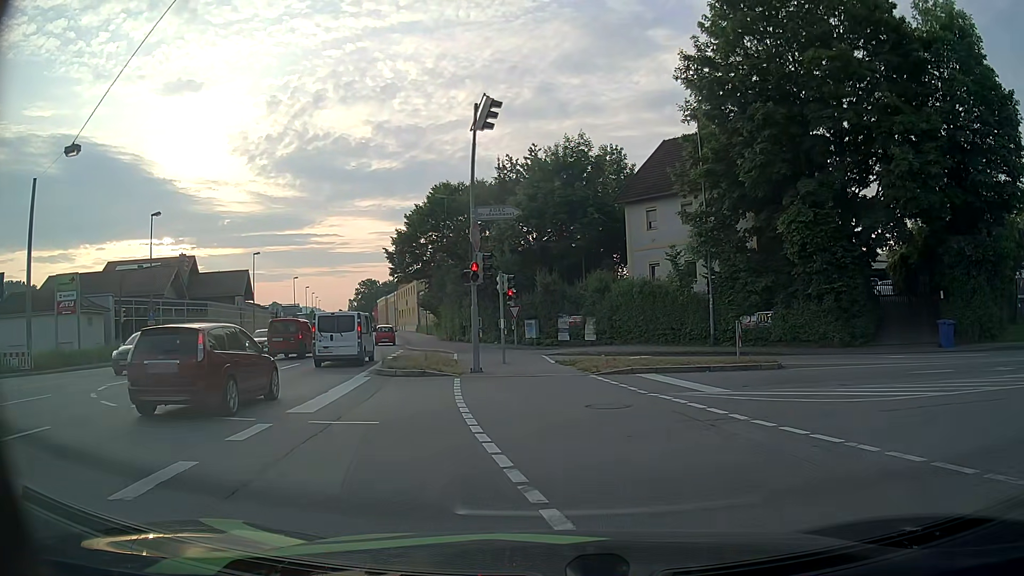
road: primary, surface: asphalt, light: Day
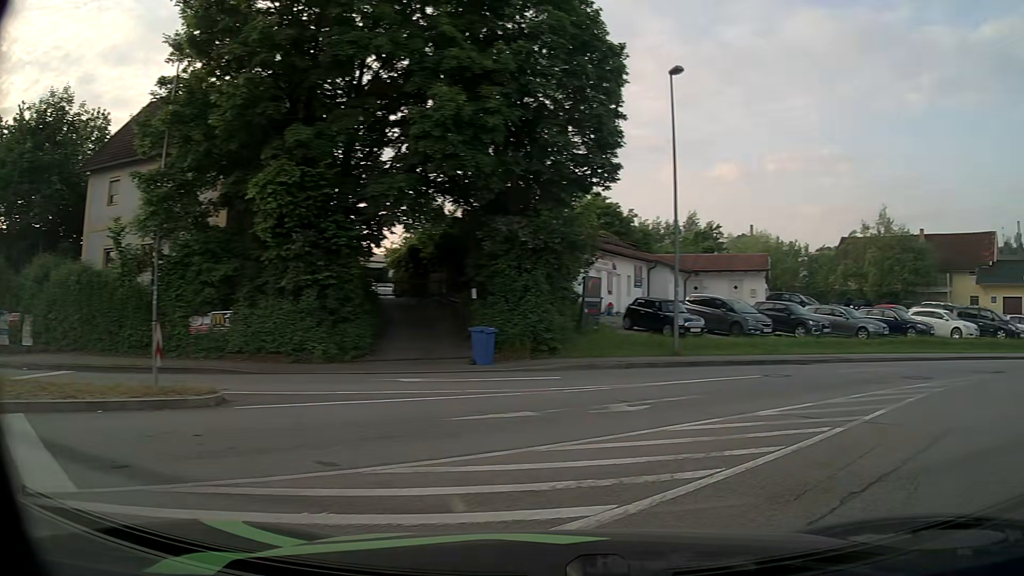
(+2.3, +7.8) m; +45°
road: tertiary
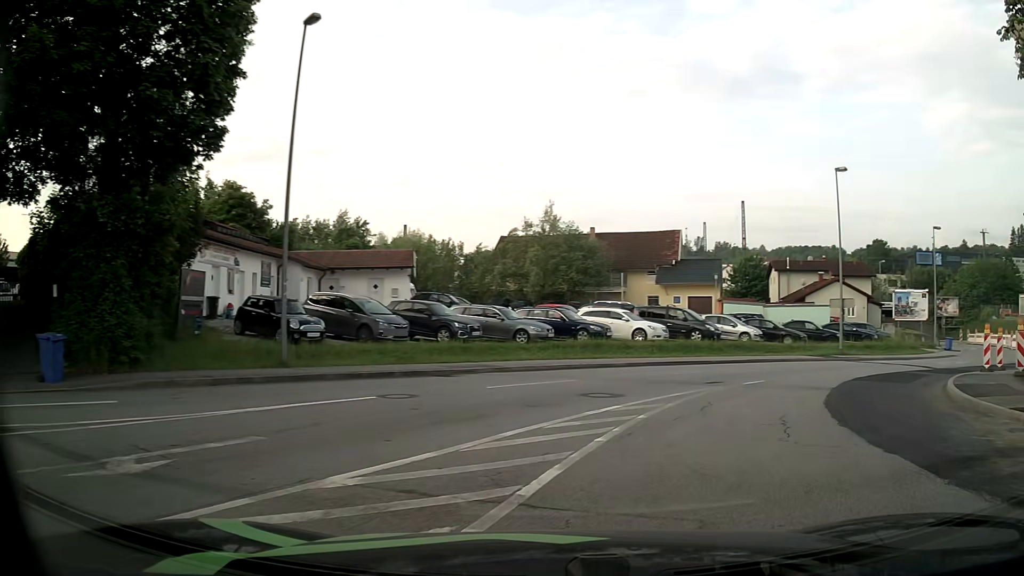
(+1.3, +4.6) m; +28°
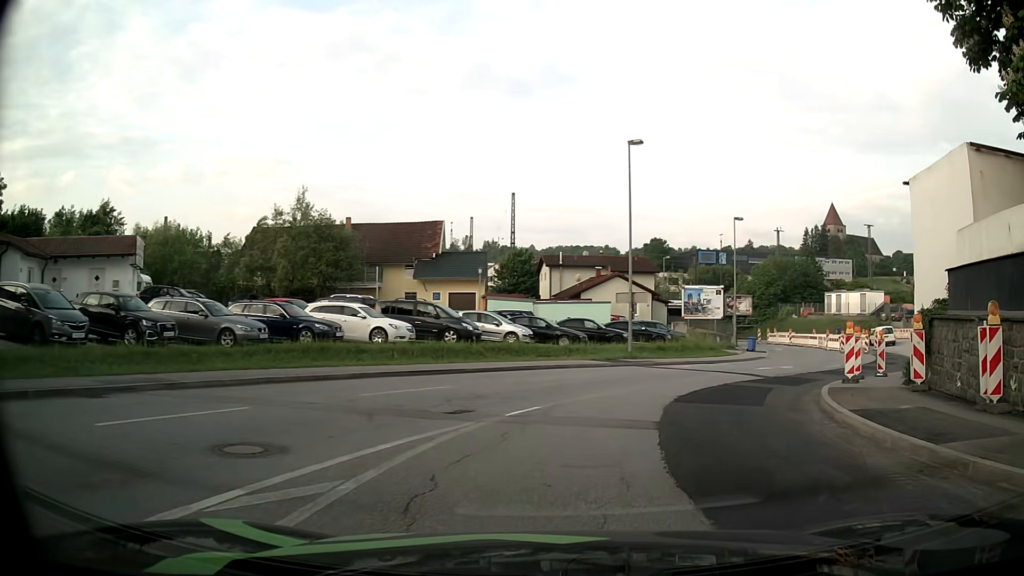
(+1.3, +6.0) m; +21°
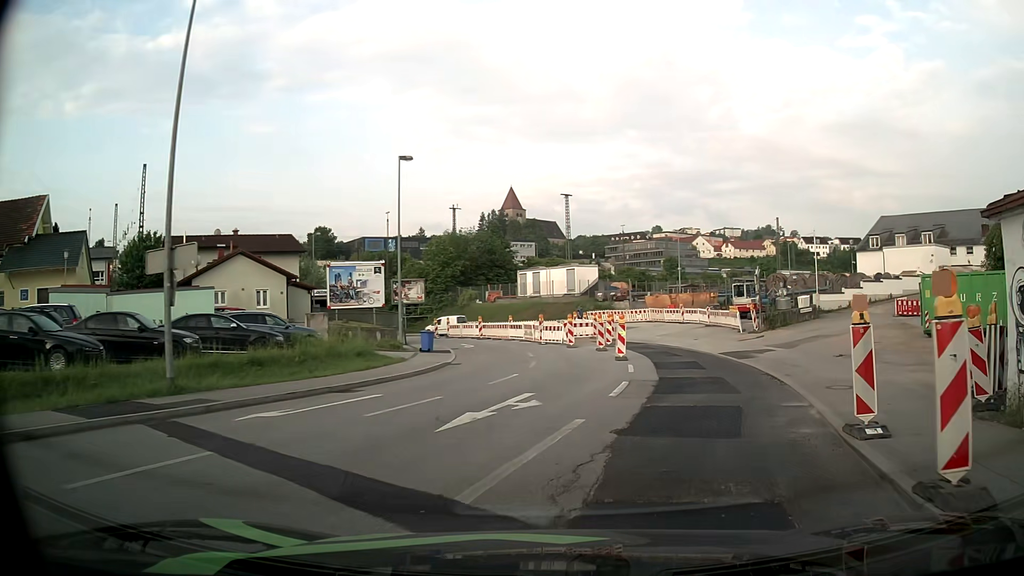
(+4.2, +16.9) m; +28°
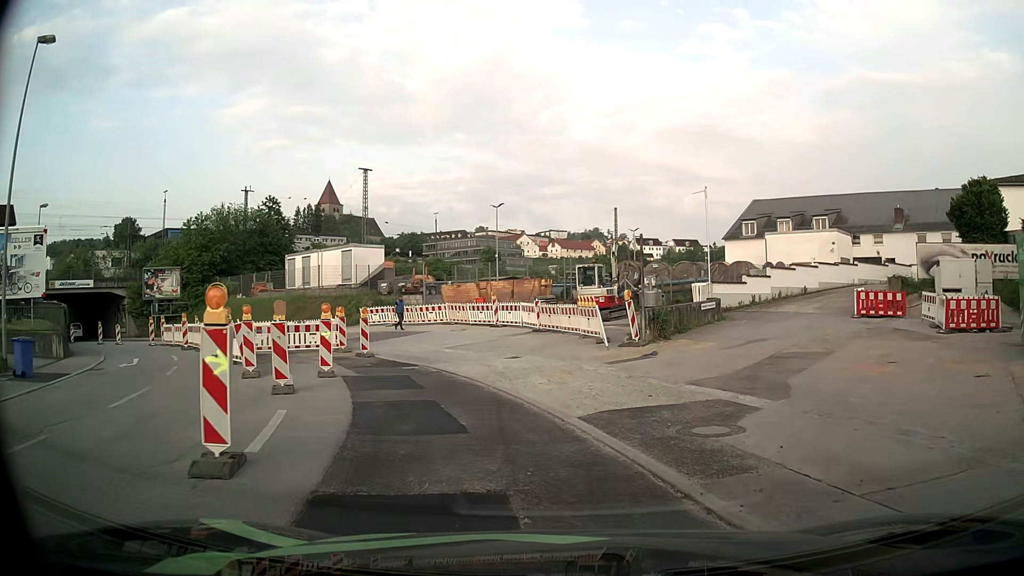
(+3.4, +17.4) m; +15°
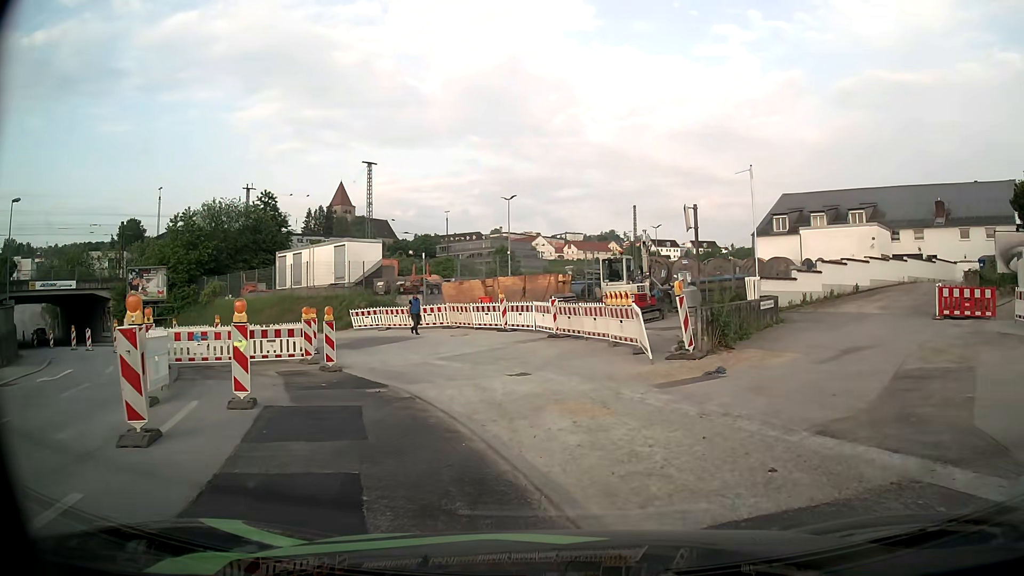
(-0.1, +5.1) m; -2°
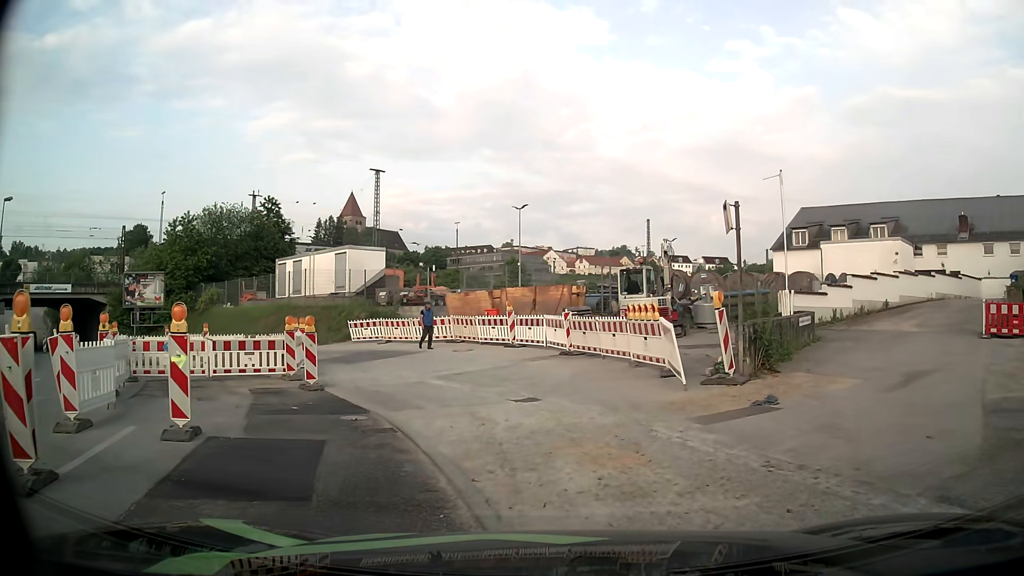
(0.0, +2.2) m; -2°
